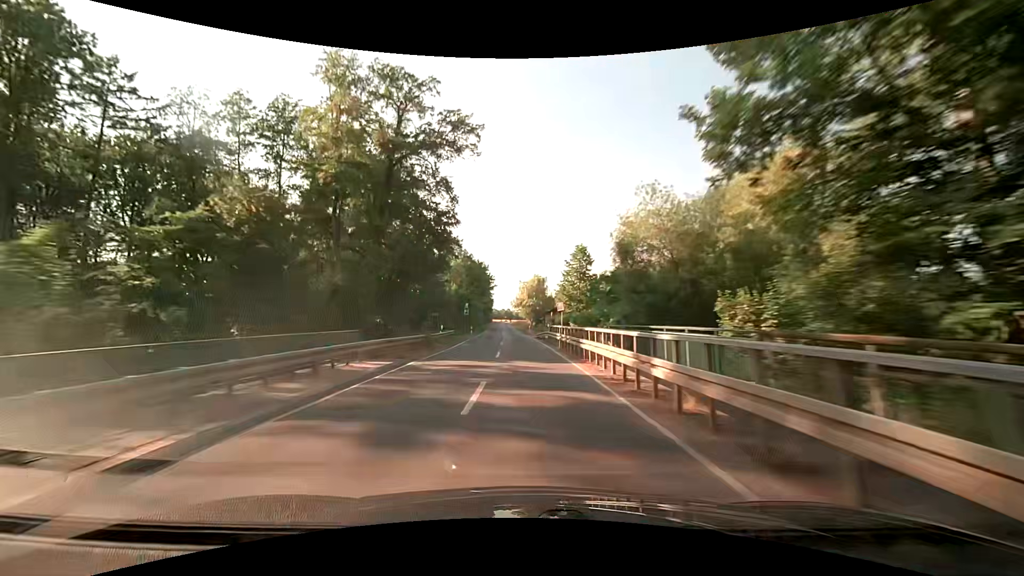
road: secondary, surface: asphalt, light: Day
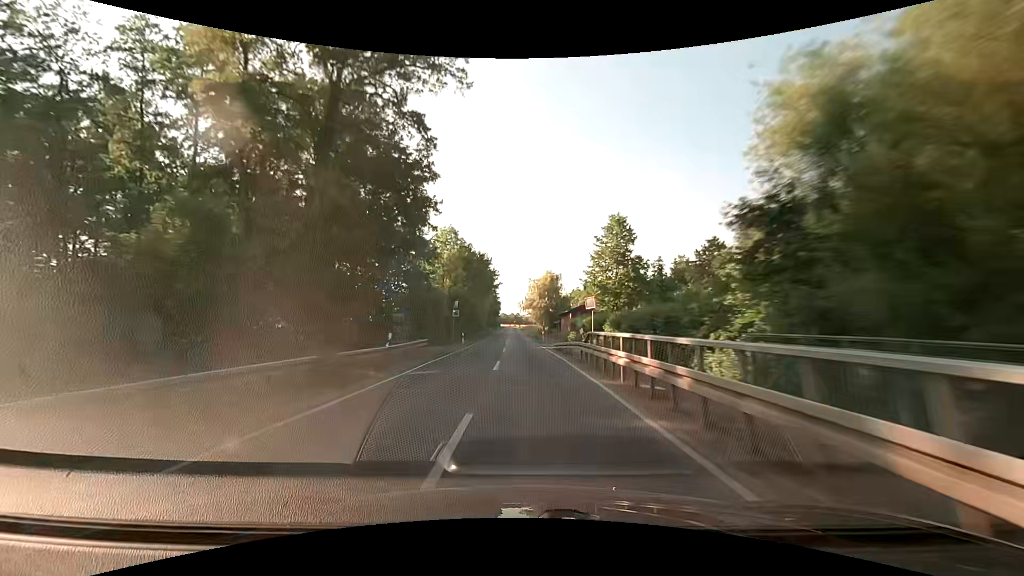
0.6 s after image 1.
(-0.2, +15.7) m; -1°
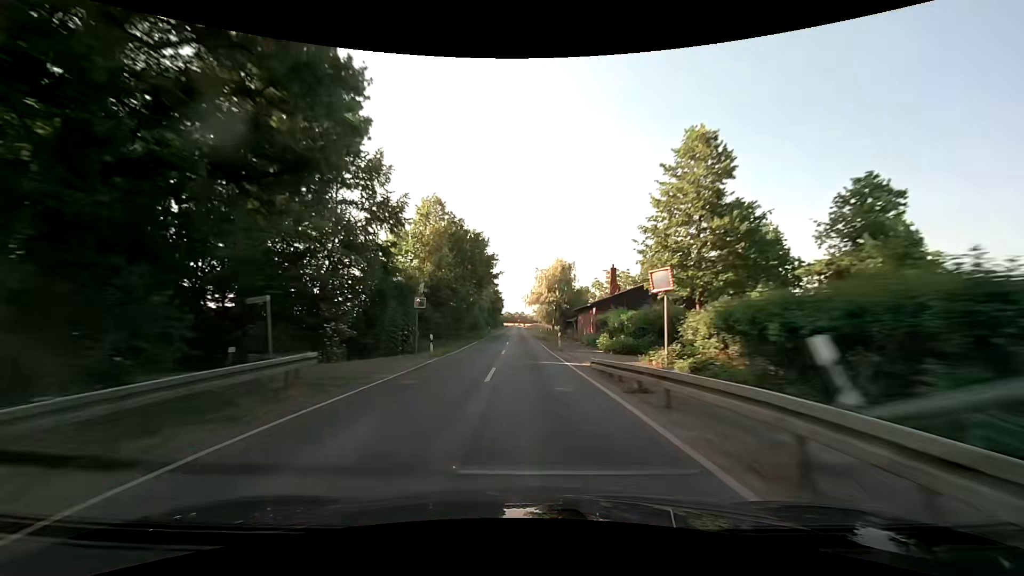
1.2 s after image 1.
(-0.1, +15.8) m; 0°
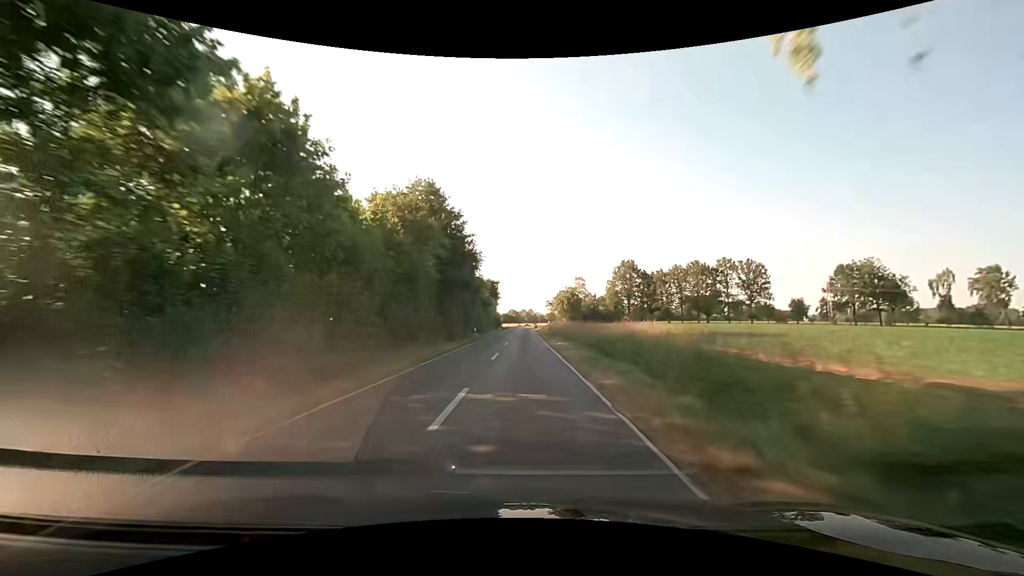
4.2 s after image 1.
(-0.7, +78.4) m; -1°
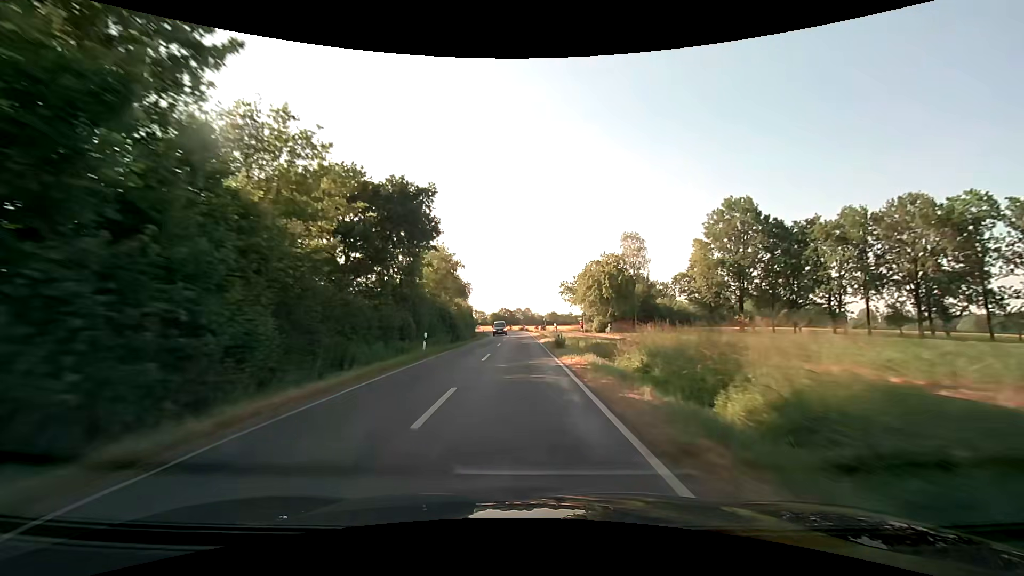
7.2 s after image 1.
(+0.3, +72.1) m; 0°
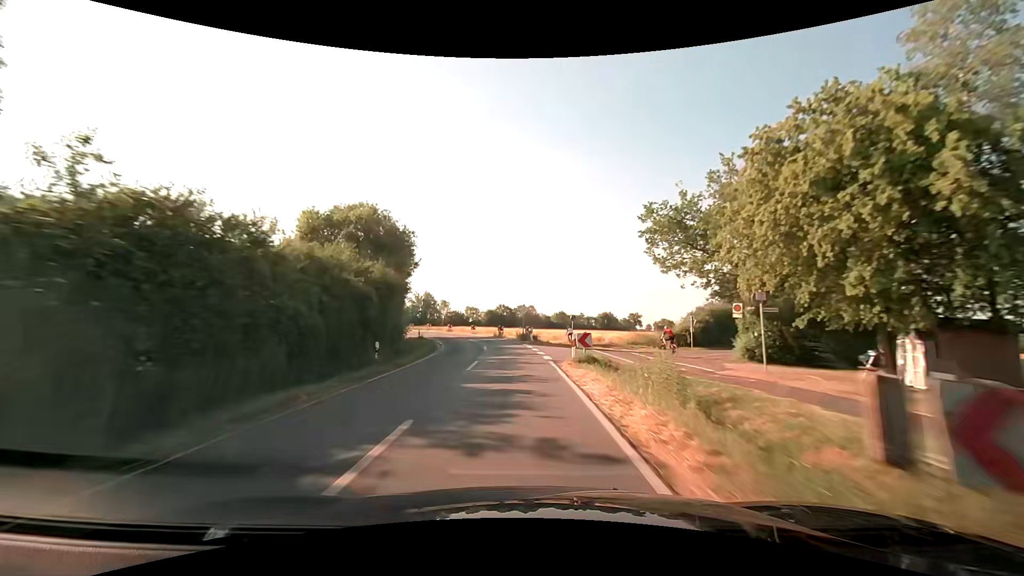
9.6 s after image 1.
(-0.2, +51.7) m; 0°
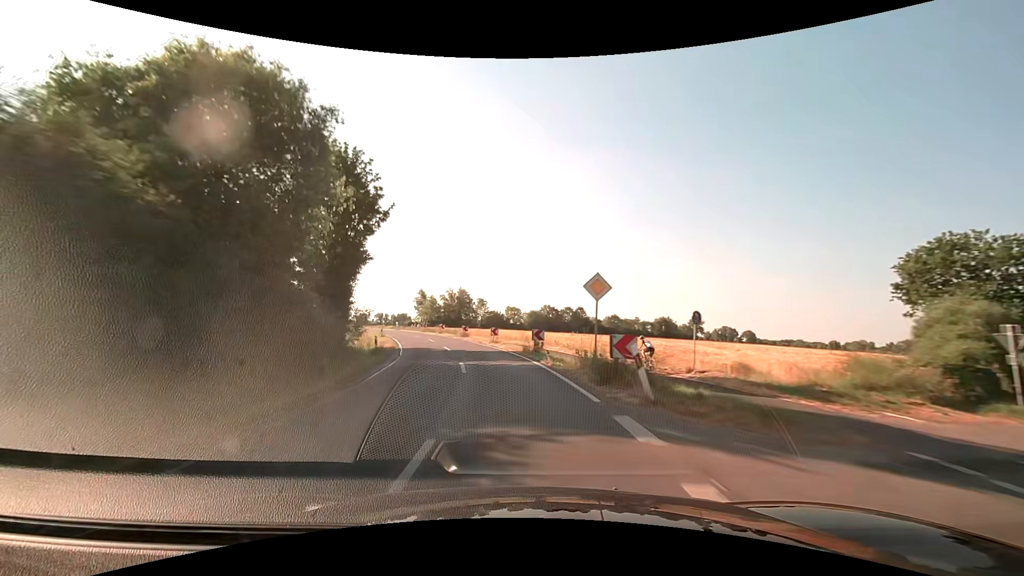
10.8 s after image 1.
(-0.4, +25.2) m; -4°
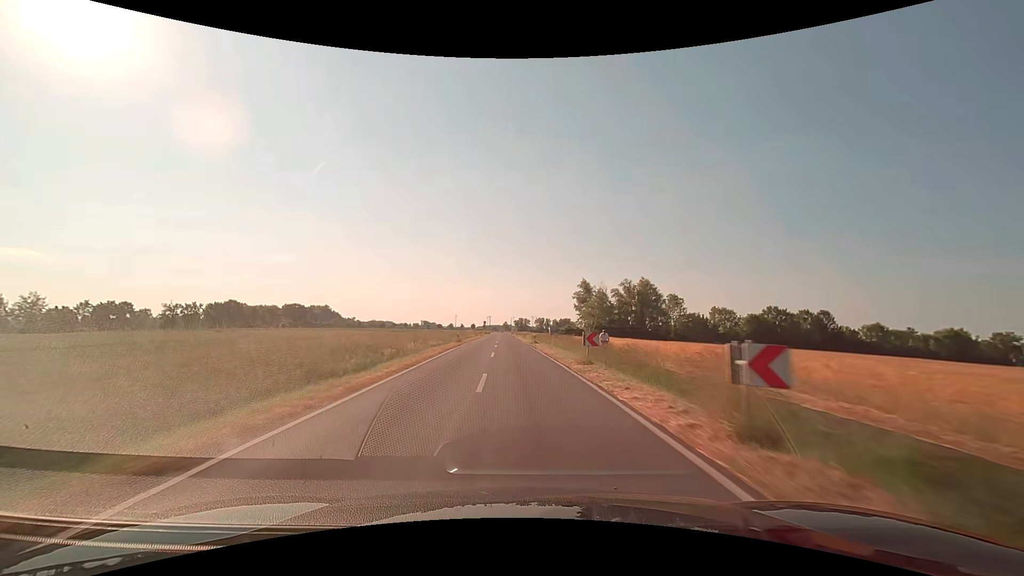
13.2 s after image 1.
(-10.5, +52.2) m; -19°
(0, +10) (0, +20) (-1, +30) (-1, +40) (-1, +50) (-2, +60) (-2, +70) (-3, +80) (-3, +90) (-4, +100) m
